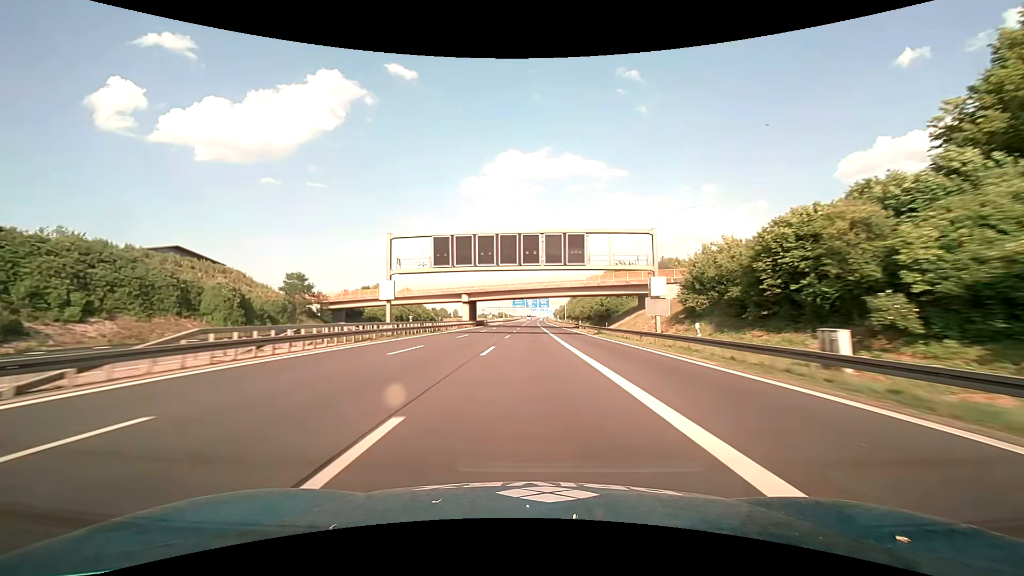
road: motorway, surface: asphalt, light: Day
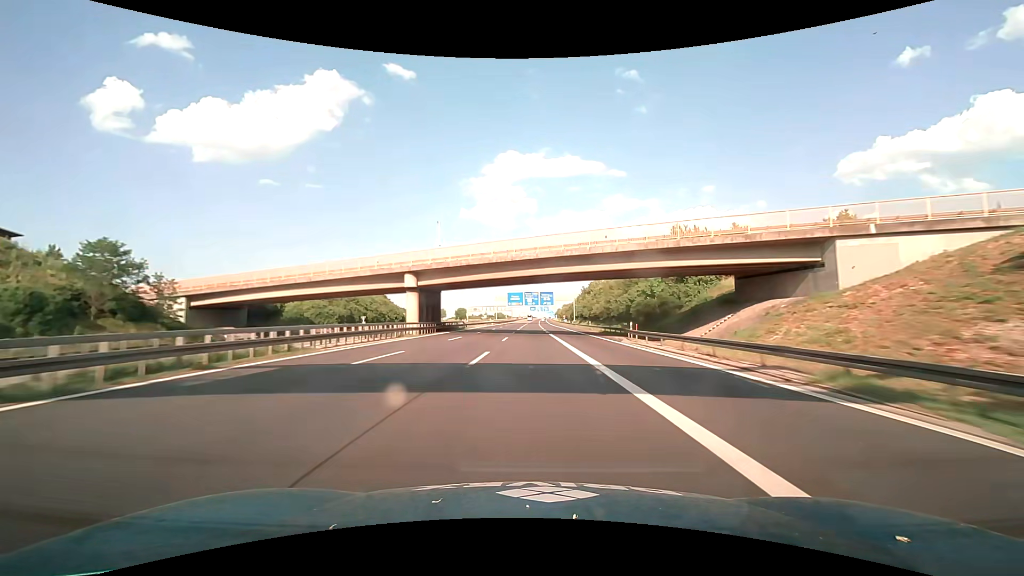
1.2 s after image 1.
(0.0, +40.2) m; 0°
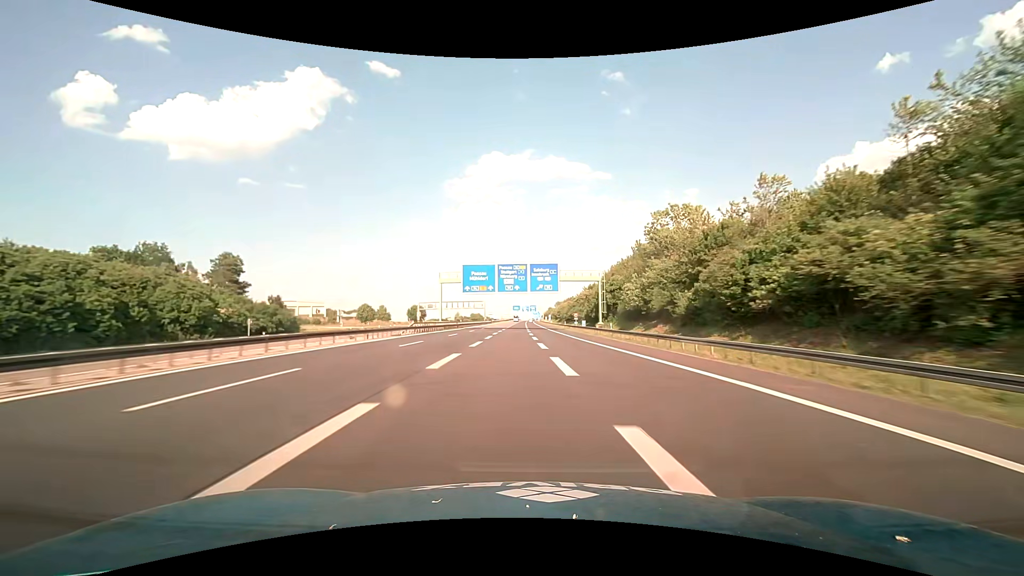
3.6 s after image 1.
(+0.7, +80.4) m; +2°
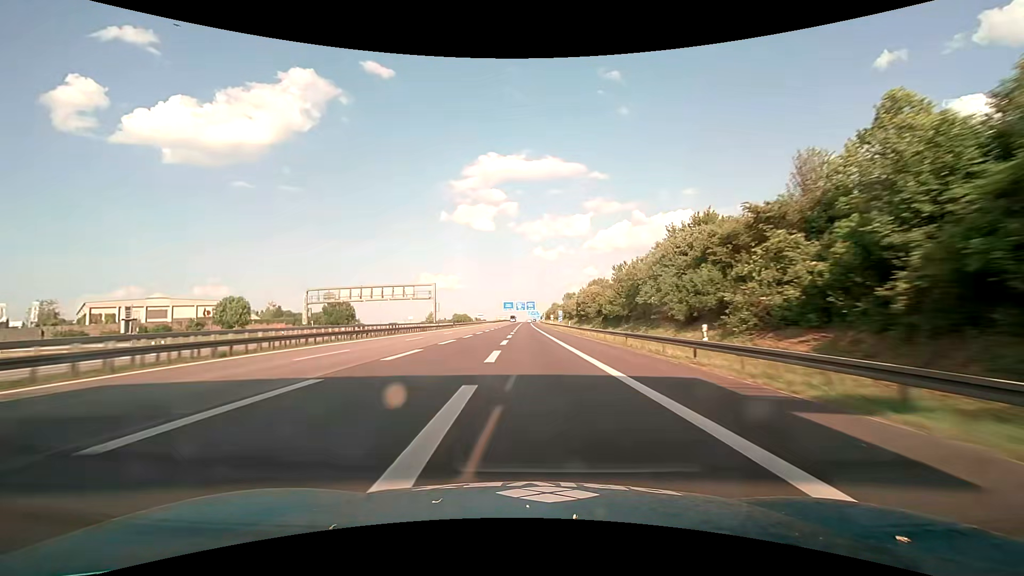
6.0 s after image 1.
(+1.1, +80.4) m; +1°
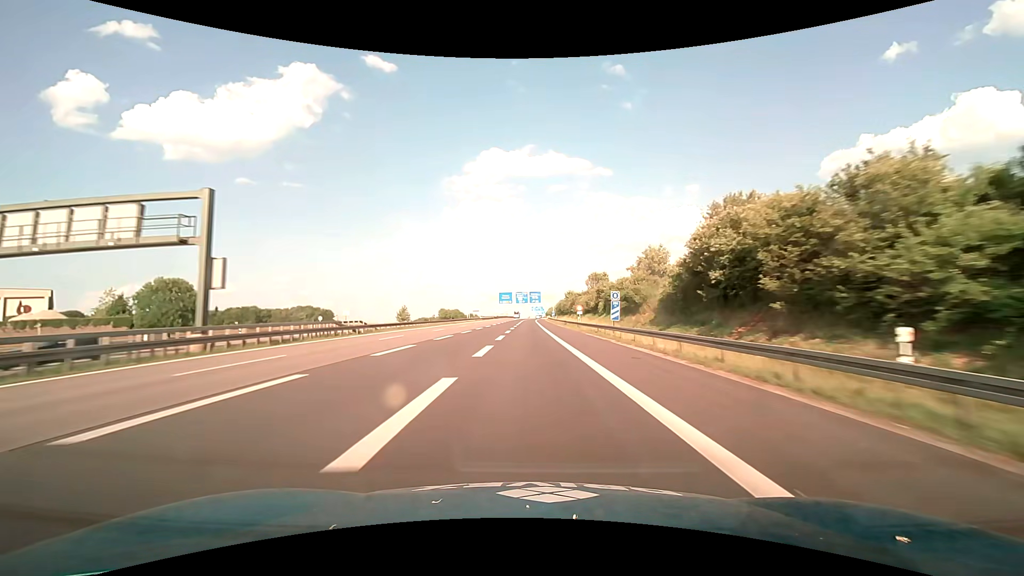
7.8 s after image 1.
(-0.5, +59.5) m; -1°
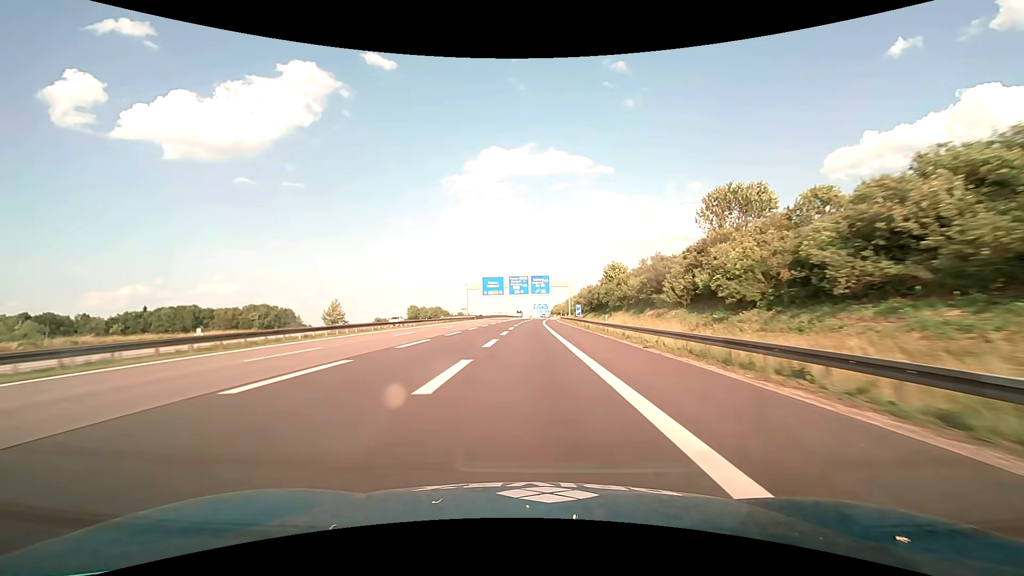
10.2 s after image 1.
(+0.1, +67.3) m; 0°
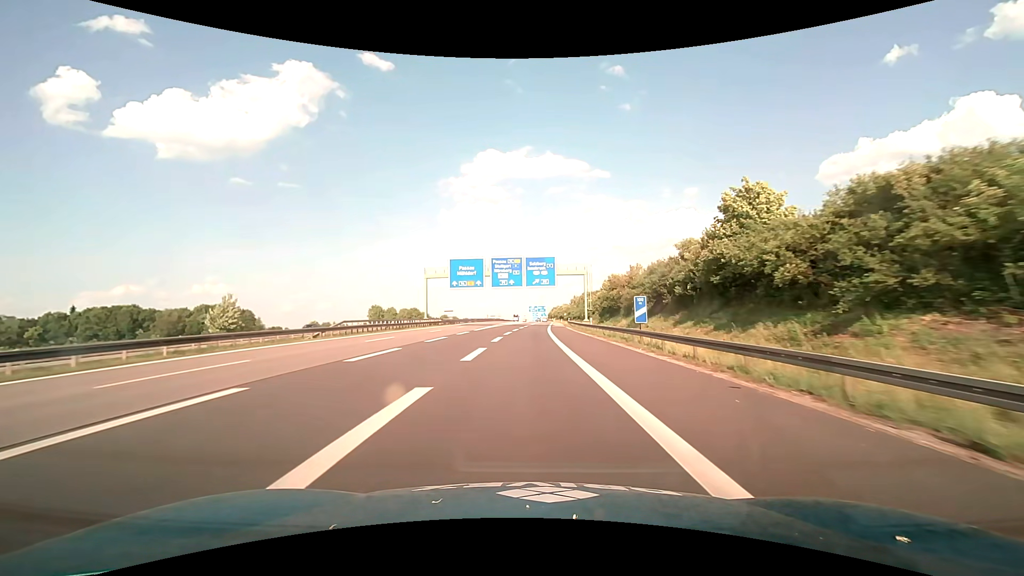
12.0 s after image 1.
(+0.1, +40.6) m; +1°
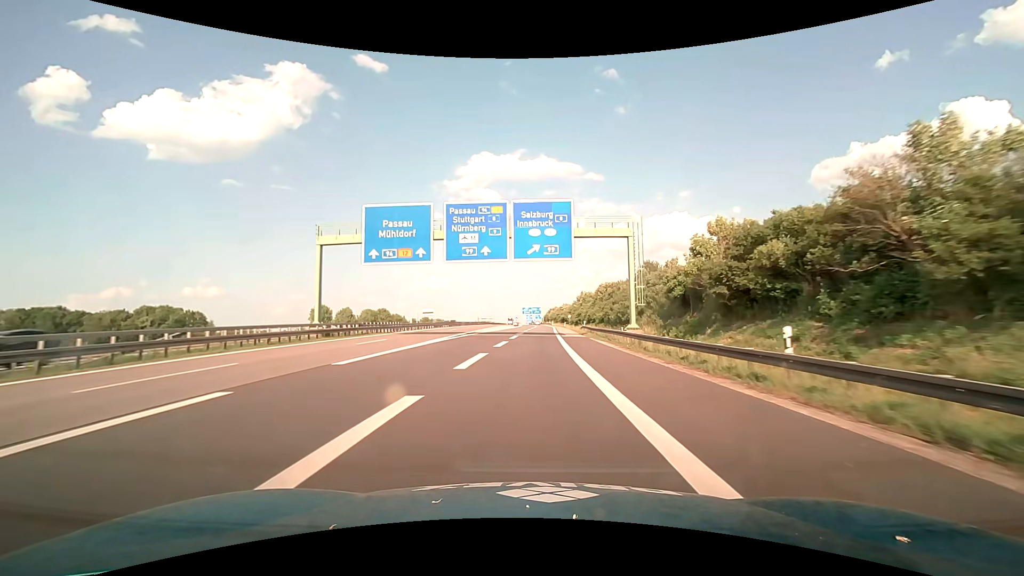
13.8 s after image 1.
(+0.1, +35.8) m; +1°
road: motorway_link
(0, +10) (0, +20) (0, +30) (+1, +40) (+1, +50) (+2, +60) (+2, +70) (+3, +80) (+3, +90) (+3, +100) m
